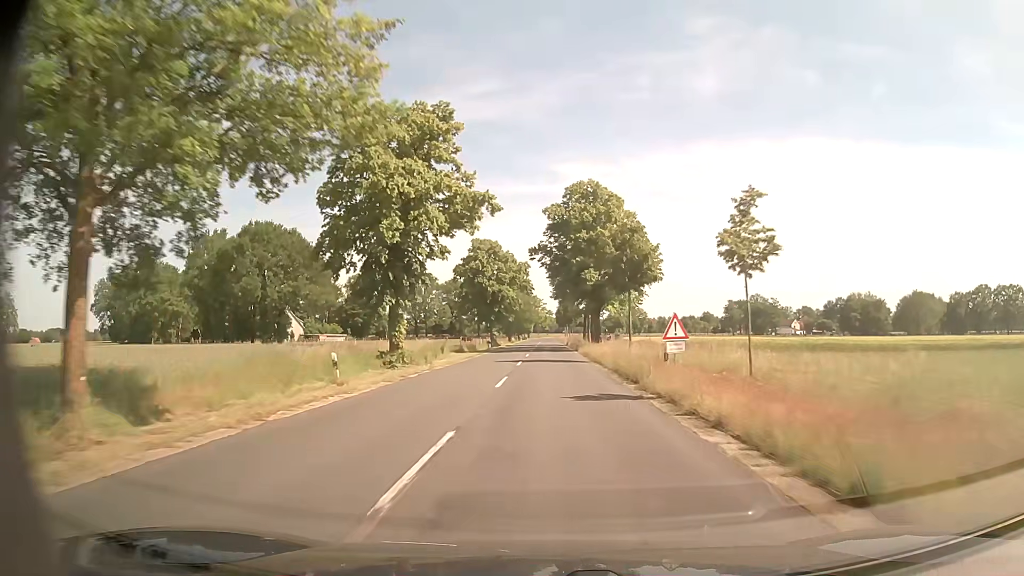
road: secondary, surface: asphalt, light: Day
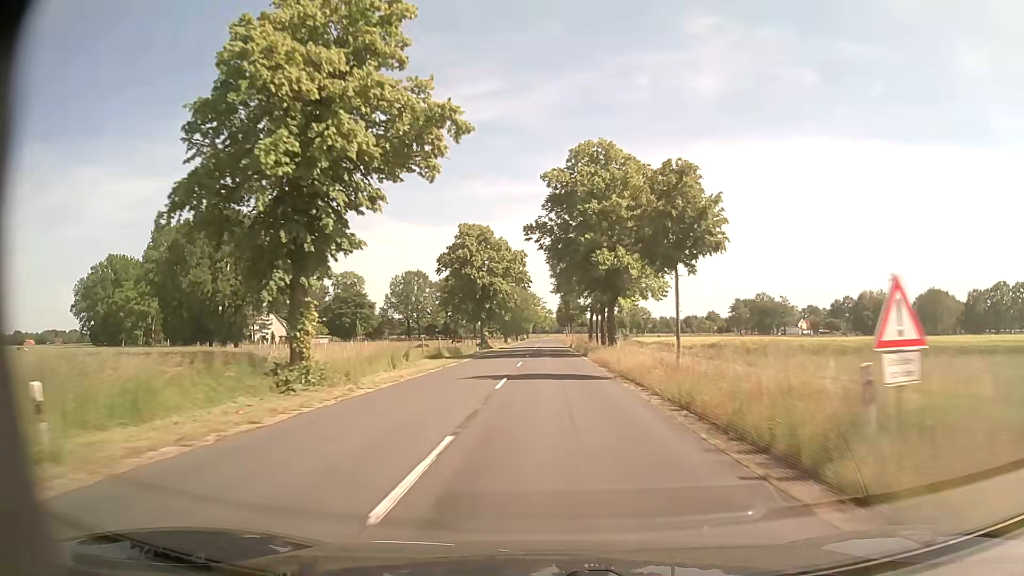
(0.0, +12.4) m; 0°
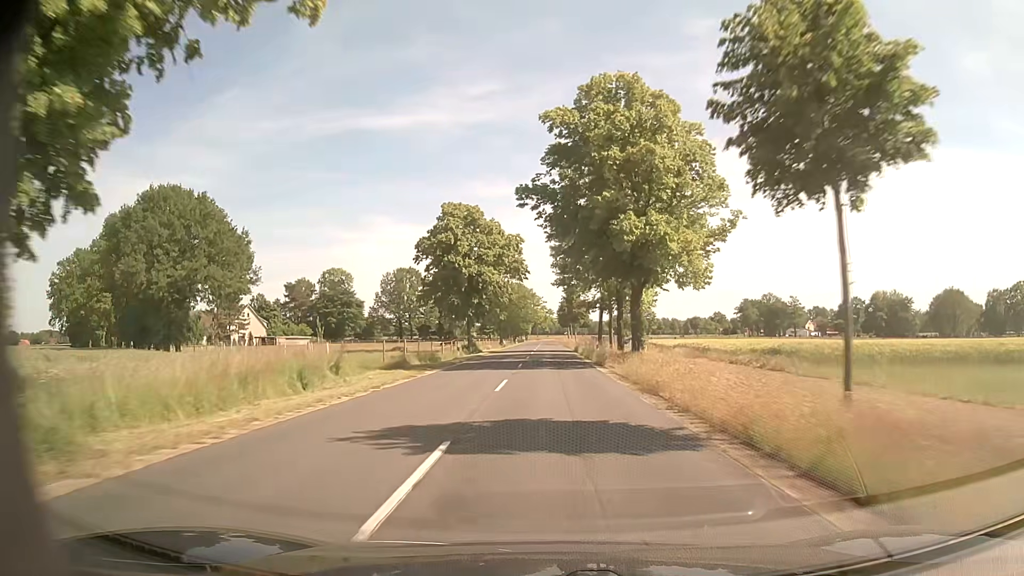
(0.0, +12.3) m; 0°
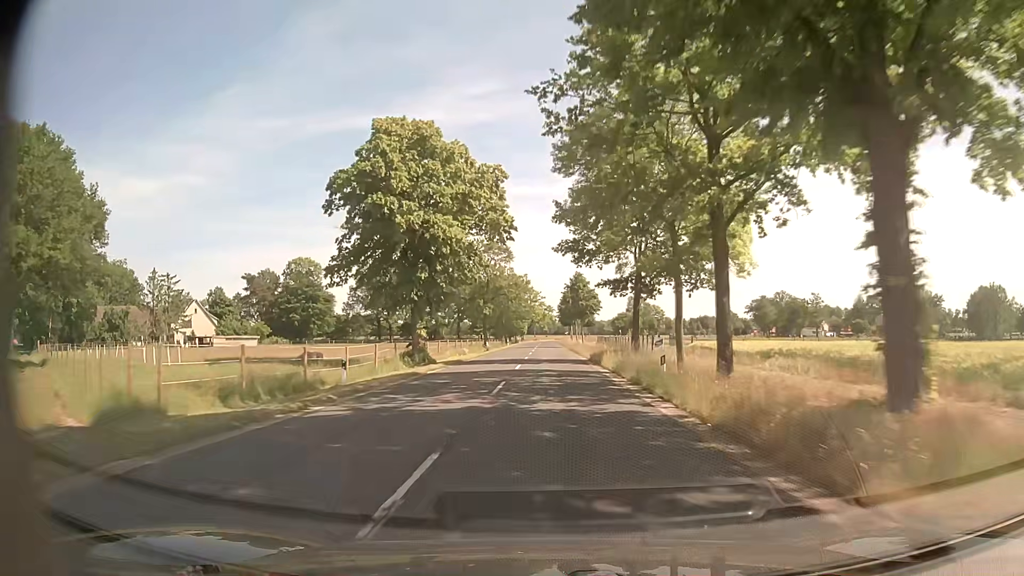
(+0.1, +24.9) m; 0°
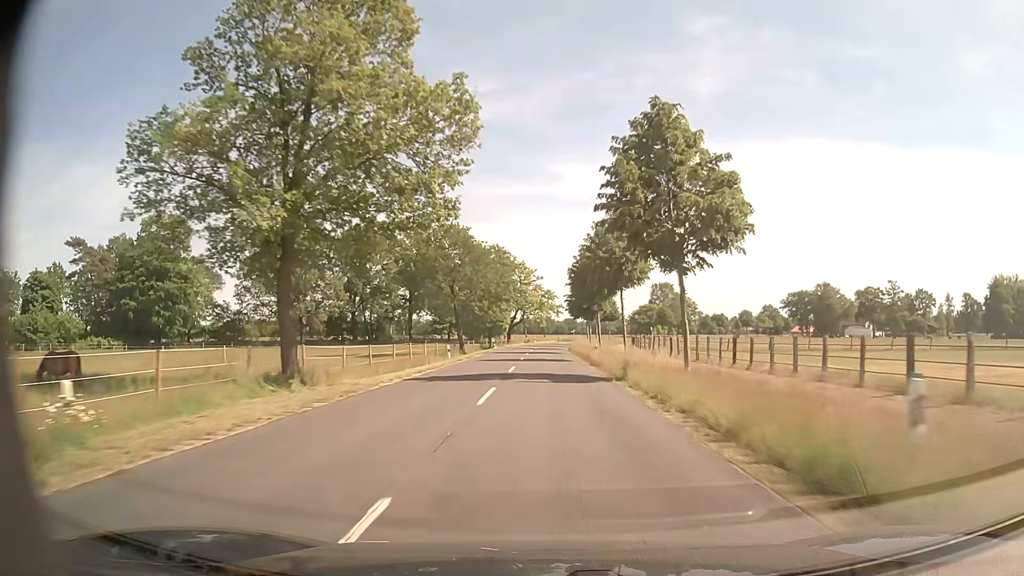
(-0.1, +62.5) m; 0°
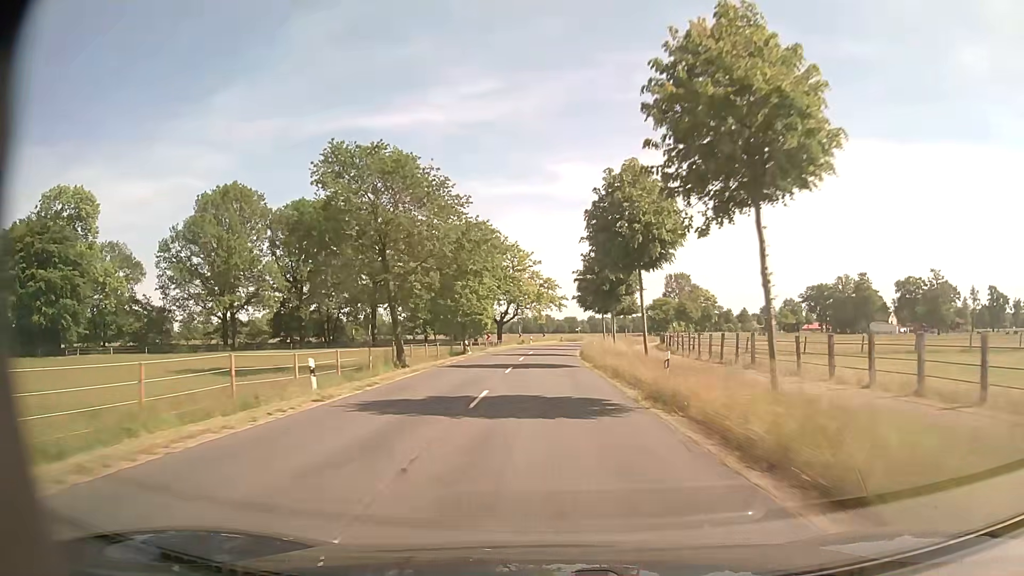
(0.0, +25.0) m; 0°
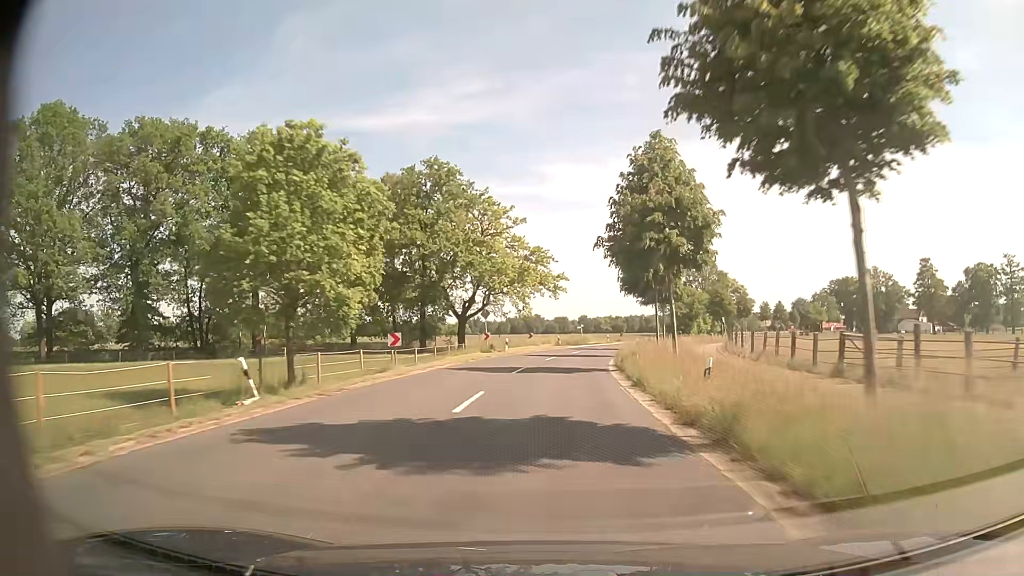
(+0.1, +36.9) m; +1°
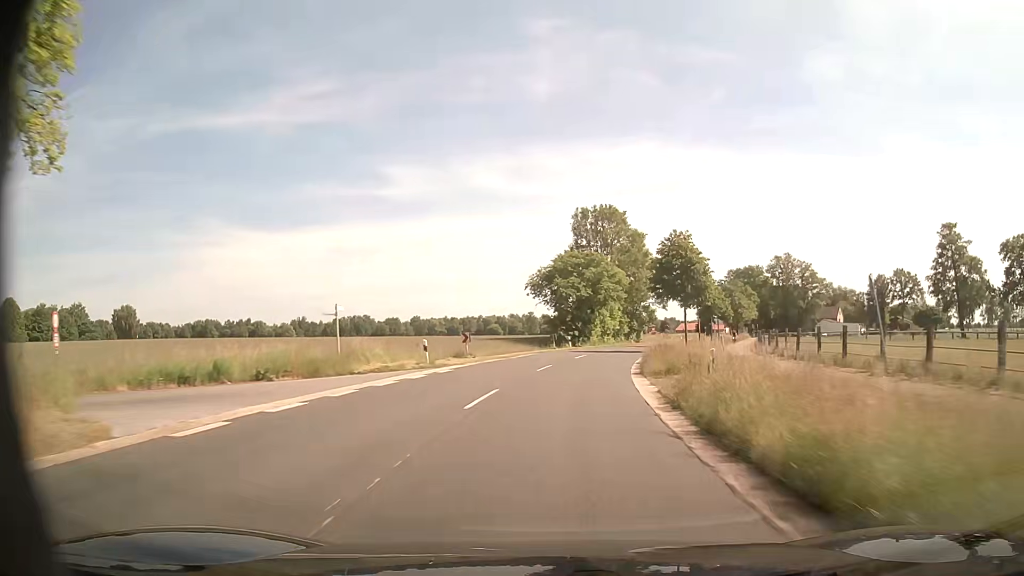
(+5.8, +58.5) m; +14°
(0, +10) (+1, +20) (+2, +30) (+4, +40) (+6, +50) (+9, +59) (+12, +69) (+15, +78) (+18, +88) (+21, +97) m
